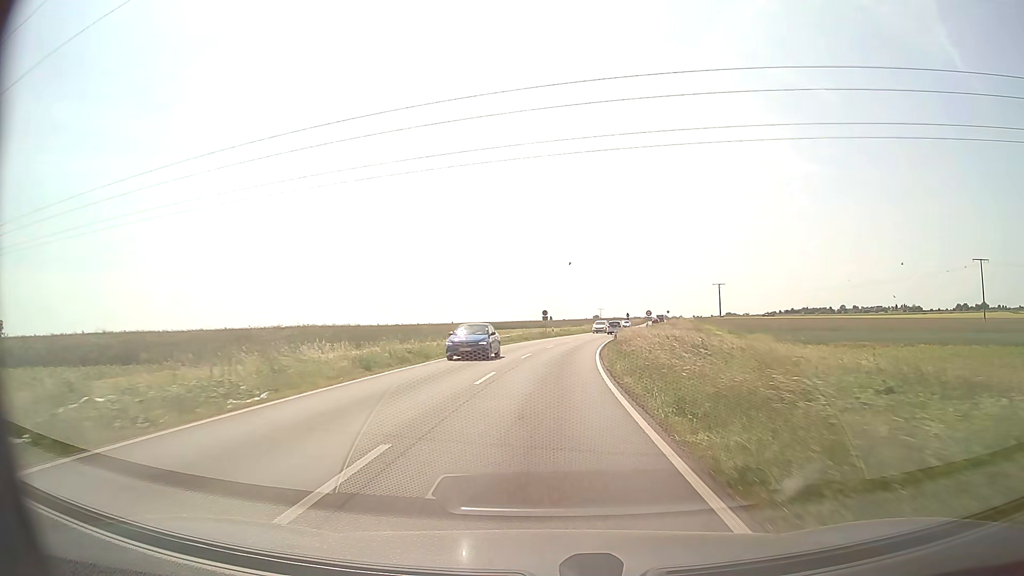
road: secondary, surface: asphalt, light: Day
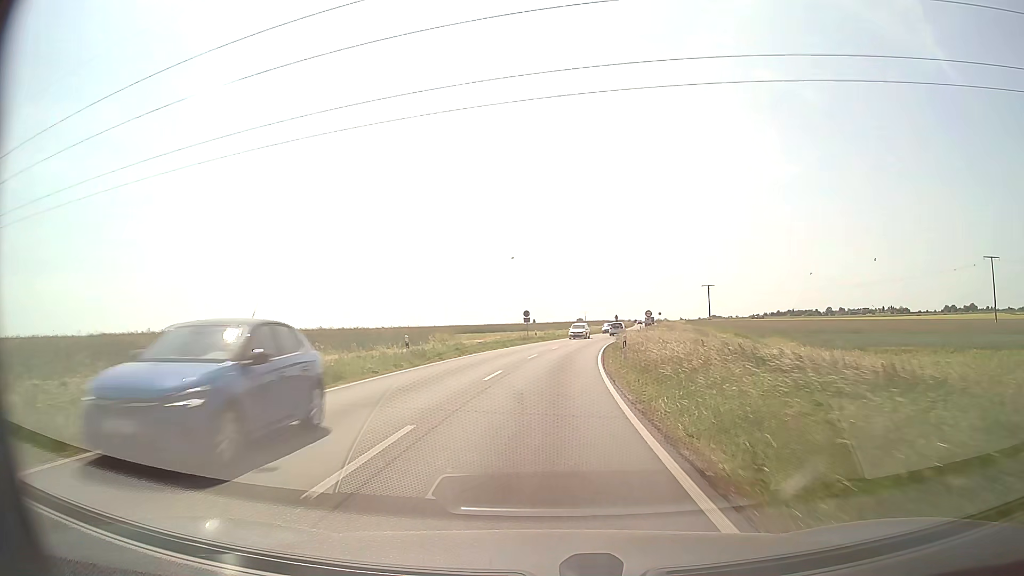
(+0.1, +10.4) m; +1°
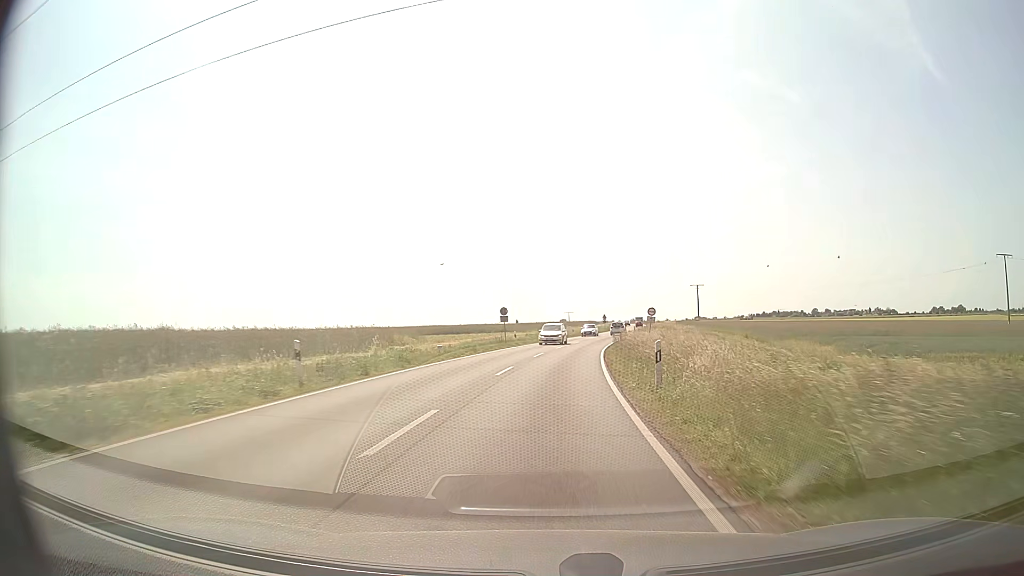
(+0.1, +10.4) m; +2°
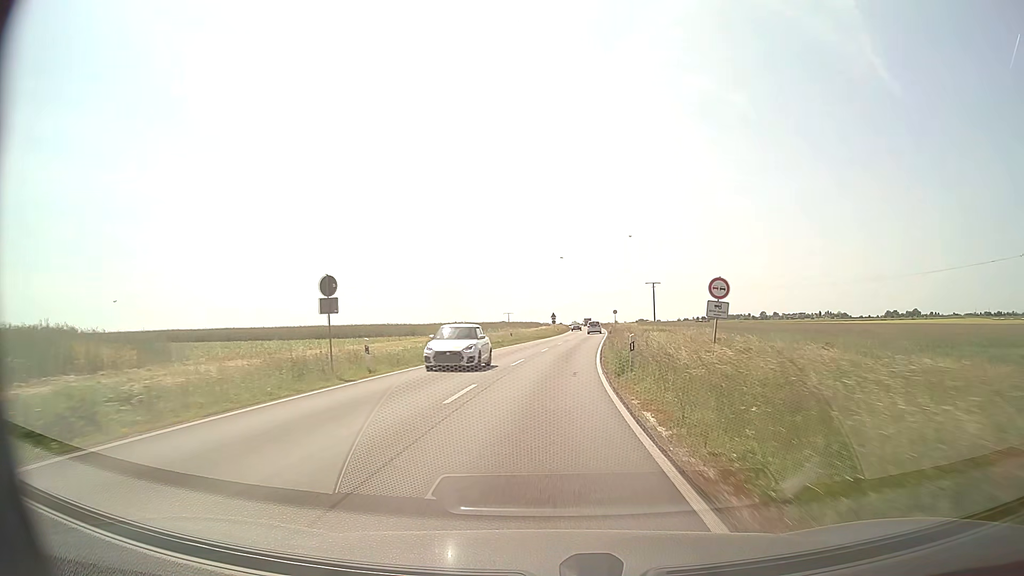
(+1.4, +30.9) m; +5°
